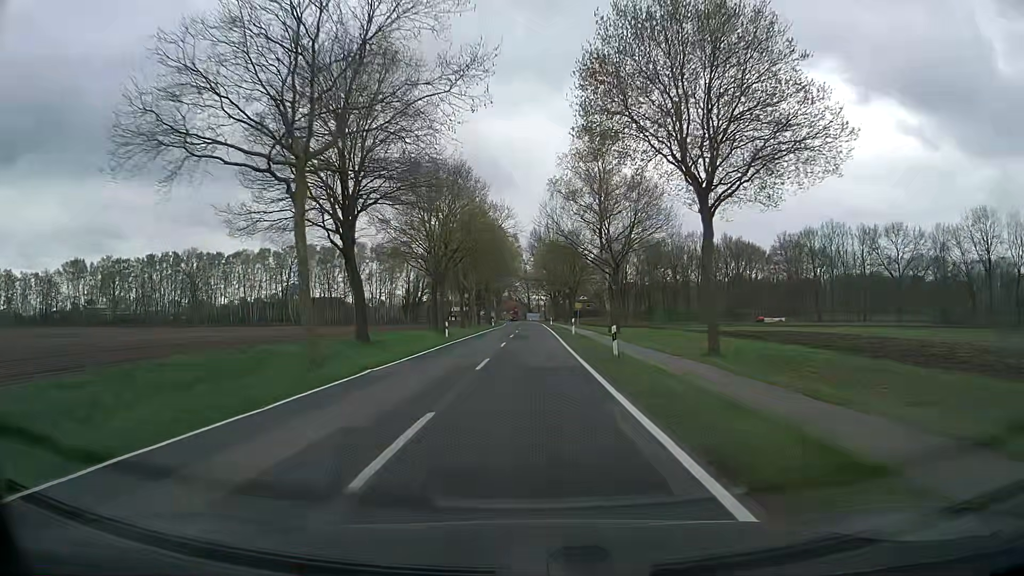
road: secondary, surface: asphalt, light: Day
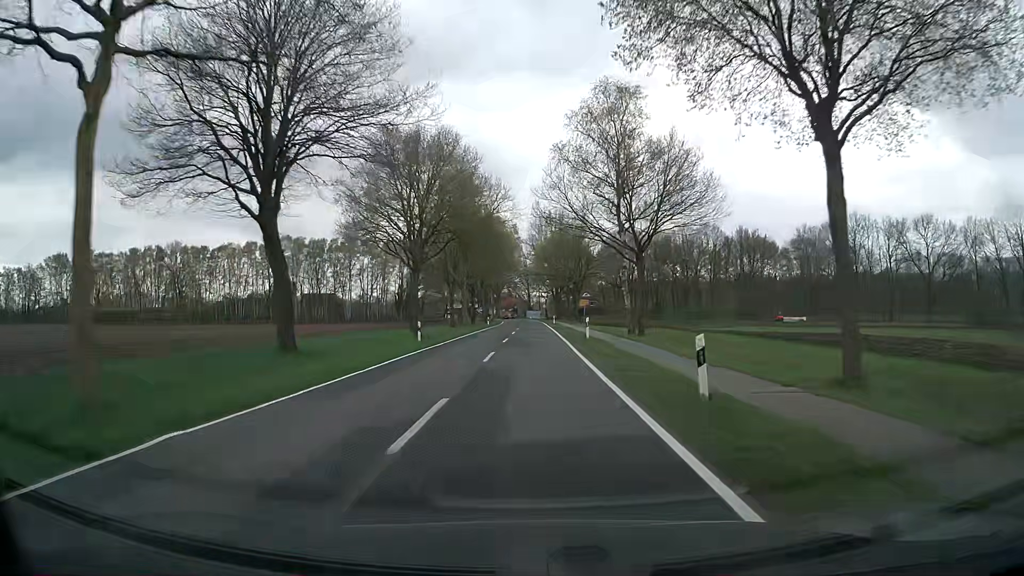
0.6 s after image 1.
(0.0, +10.4) m; 0°
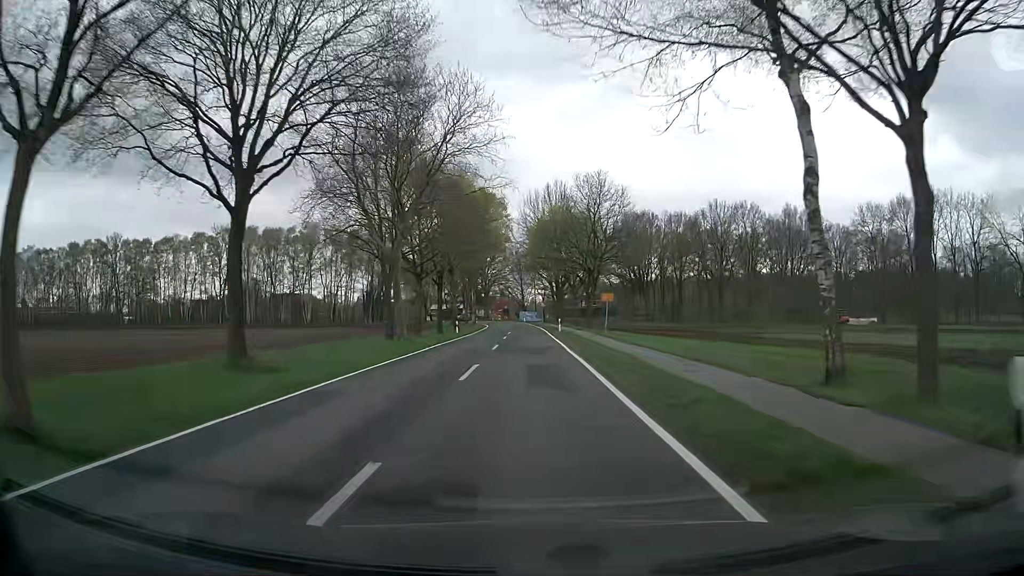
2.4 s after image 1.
(+0.1, +28.6) m; +1°
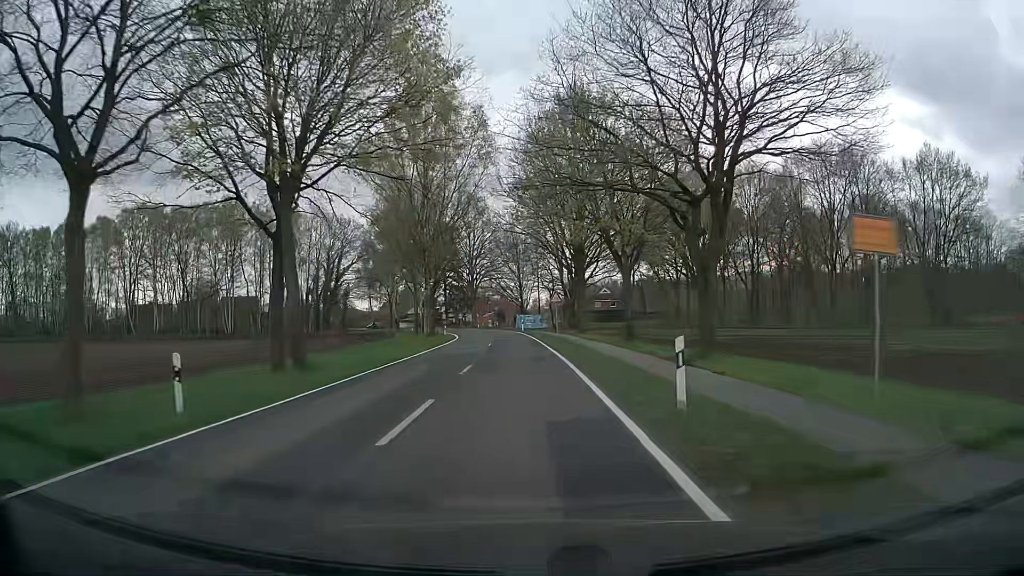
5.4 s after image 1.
(-0.2, +42.0) m; 0°
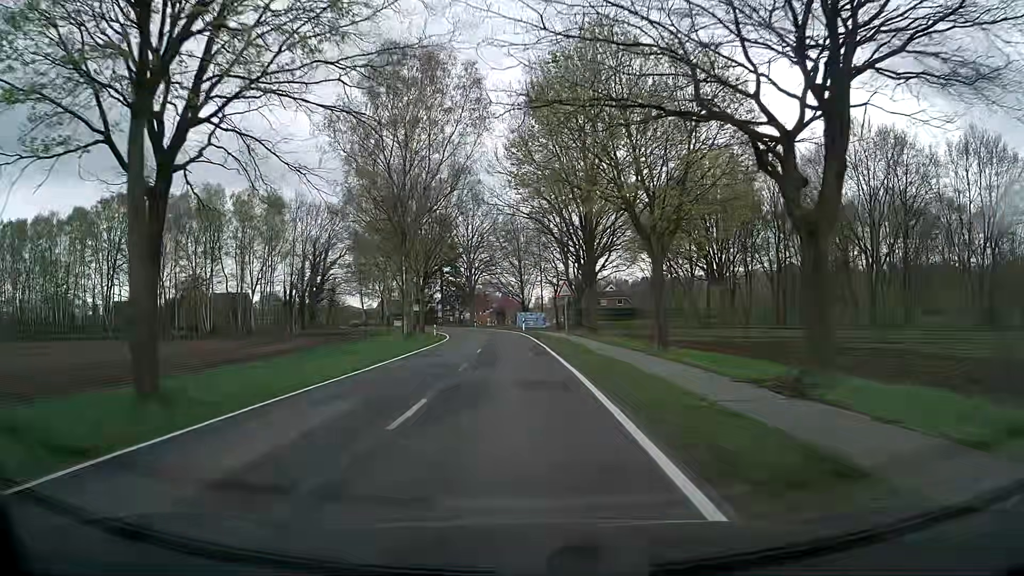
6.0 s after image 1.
(0.0, +8.6) m; 0°
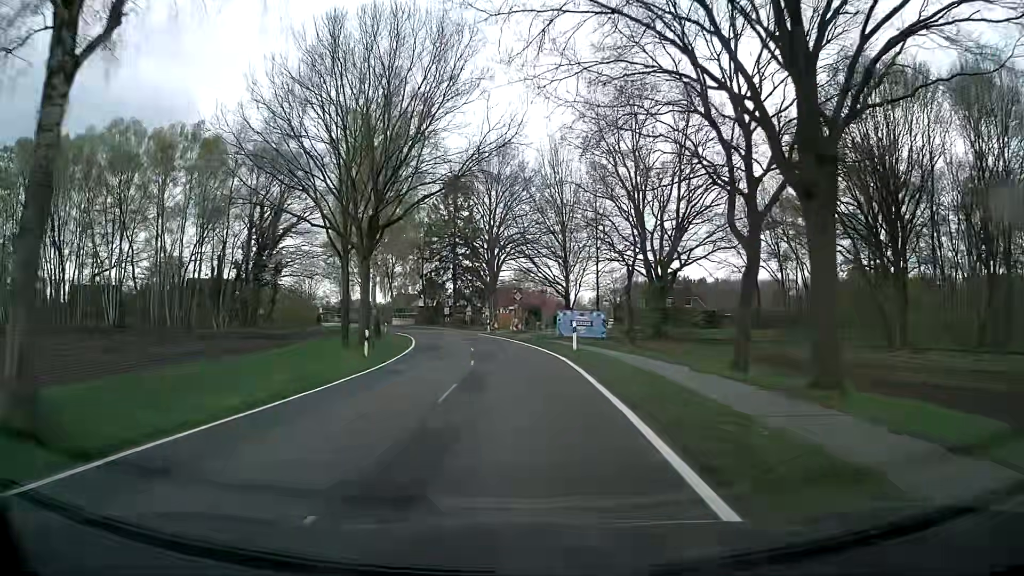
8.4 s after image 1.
(-1.1, +34.3) m; -3°
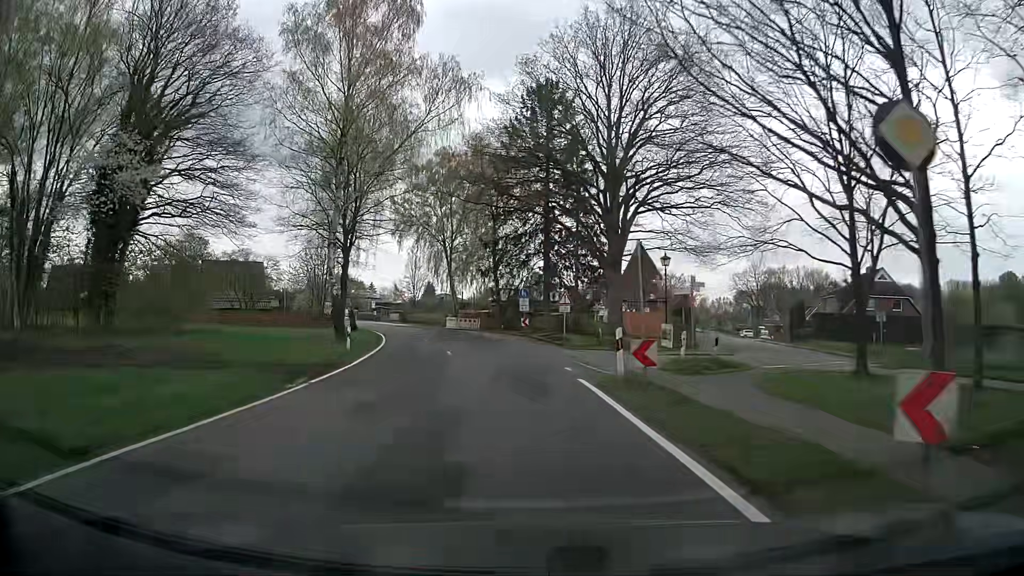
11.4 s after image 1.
(-3.0, +41.0) m; -9°
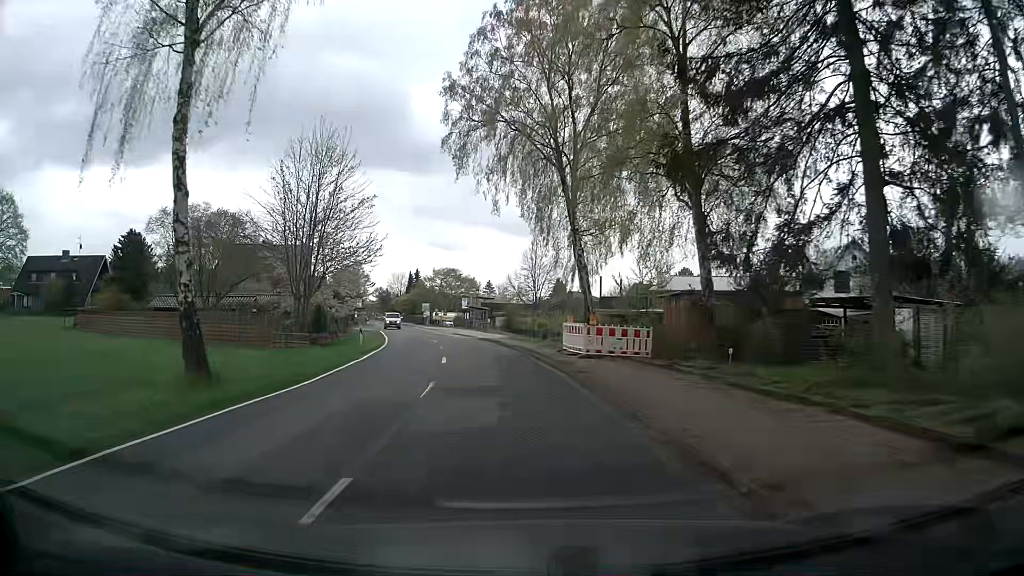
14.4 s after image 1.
(-4.1, +39.1) m; -12°
(0, +10) (-1, +20) (-2, +30) (-4, +40) (-6, +49) (-9, +59) (-11, +69) (-14, +79) (-16, +88) (-19, +98) m
